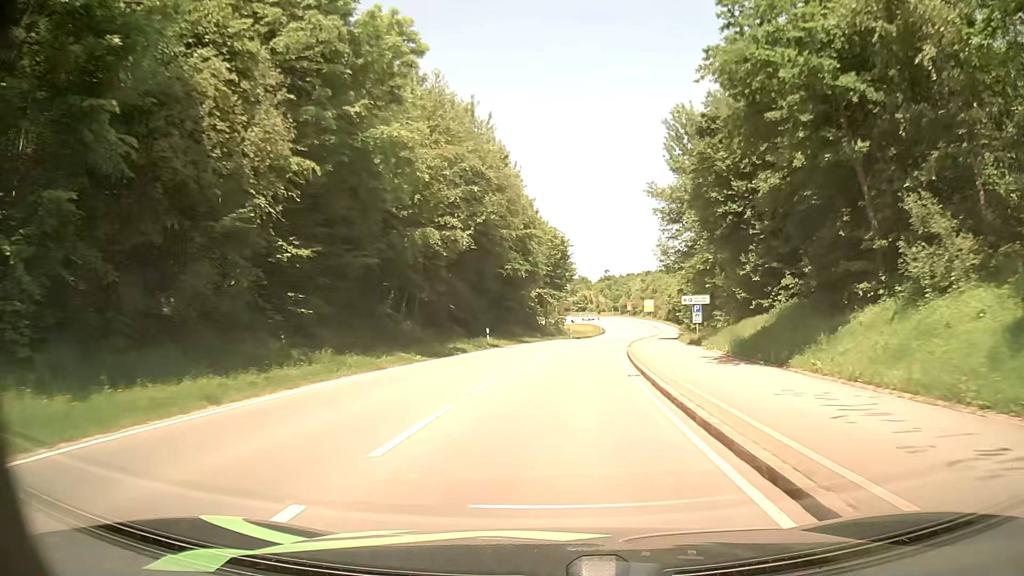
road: secondary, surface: asphalt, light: Day
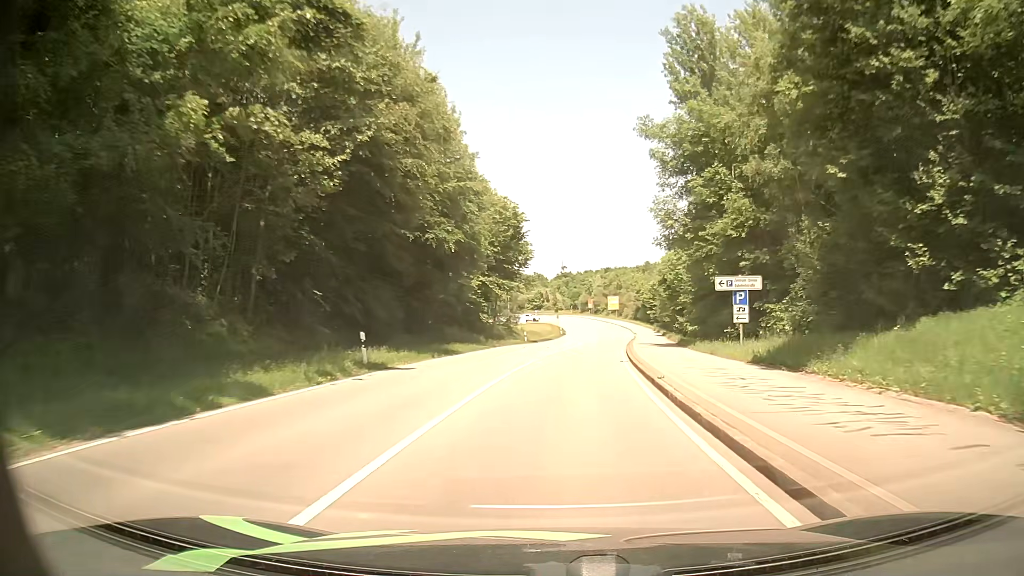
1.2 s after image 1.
(+0.6, +19.2) m; +4°
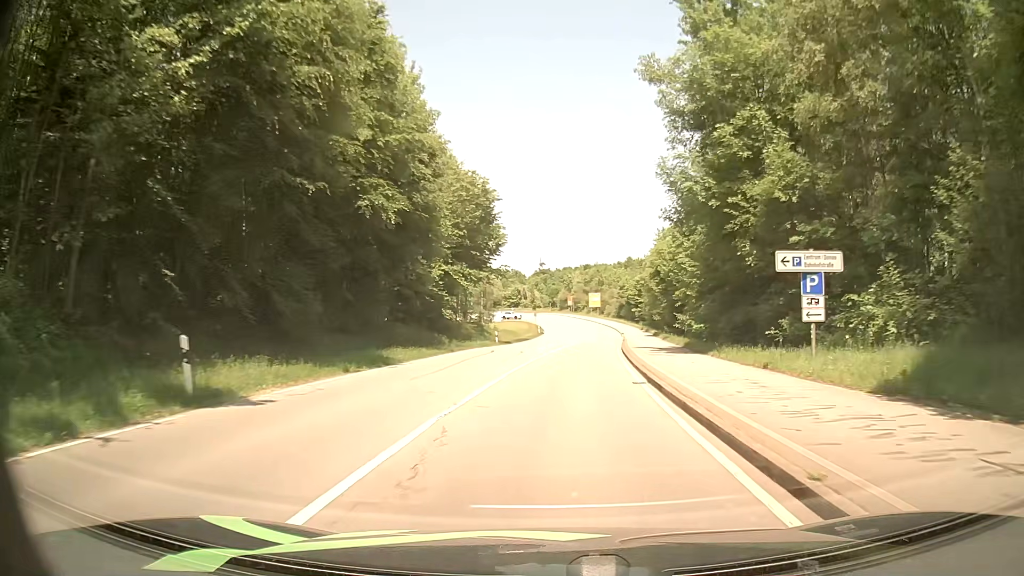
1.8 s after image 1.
(+0.1, +9.5) m; +2°
(0, +10) (+1, +20) (+1, +30) (+2, +40) (+3, +50) (+4, +60) (+5, +70) (+6, +80) (+6, +90) (+6, +100) m
